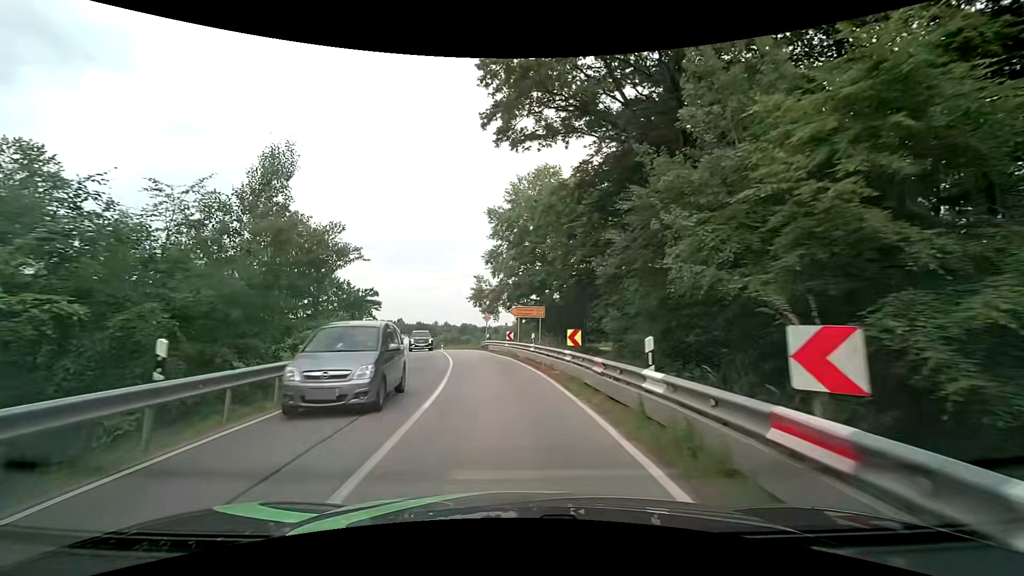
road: secondary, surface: asphalt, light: Day
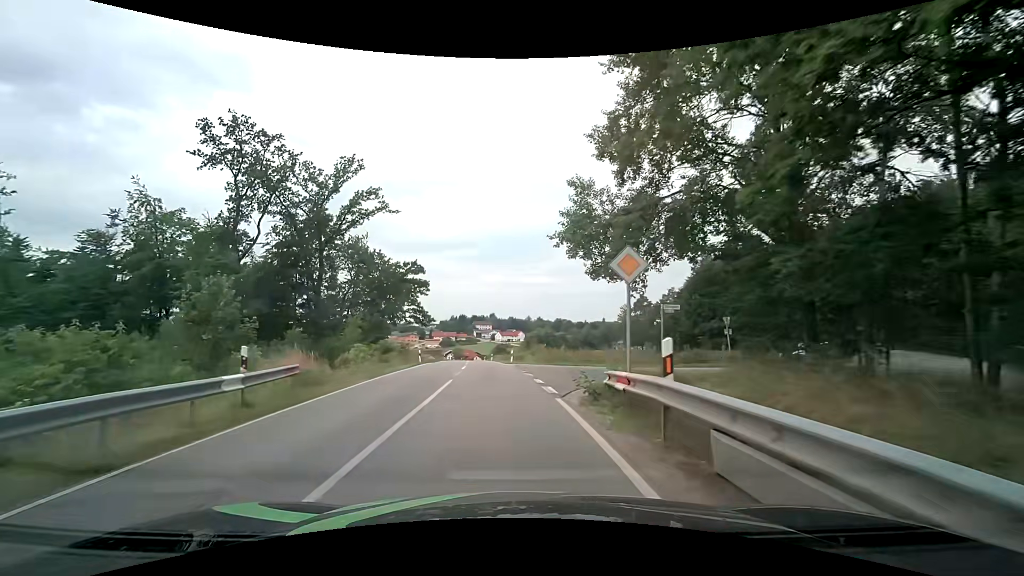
(-2.5, +33.6) m; -10°
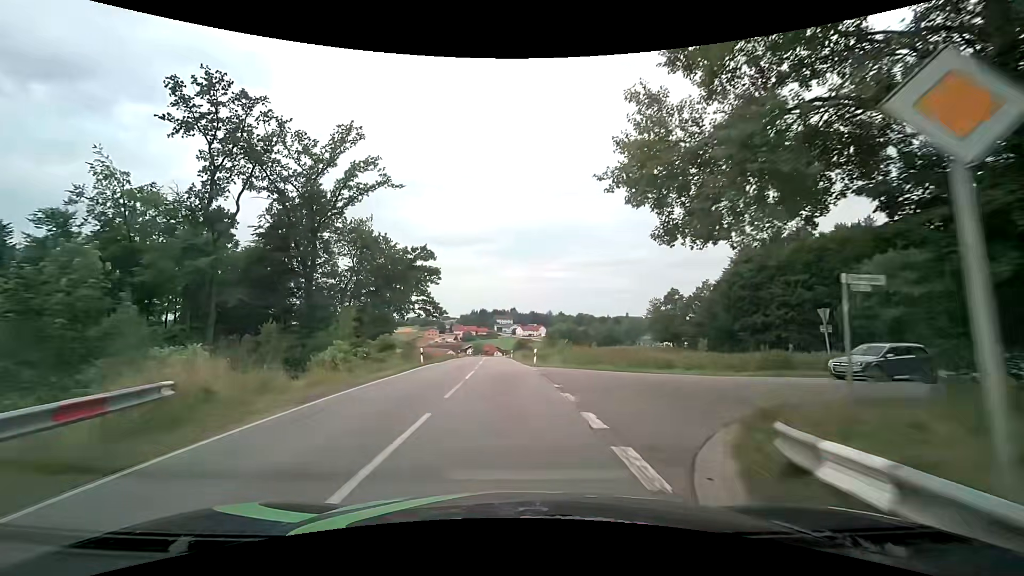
(-0.1, +7.4) m; -2°
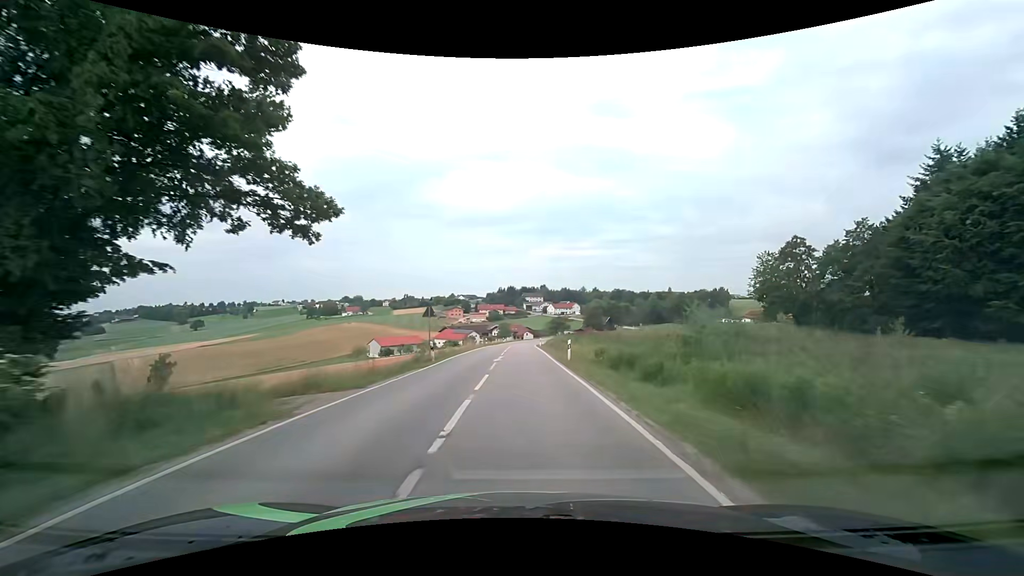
(-1.8, +41.1) m; -4°
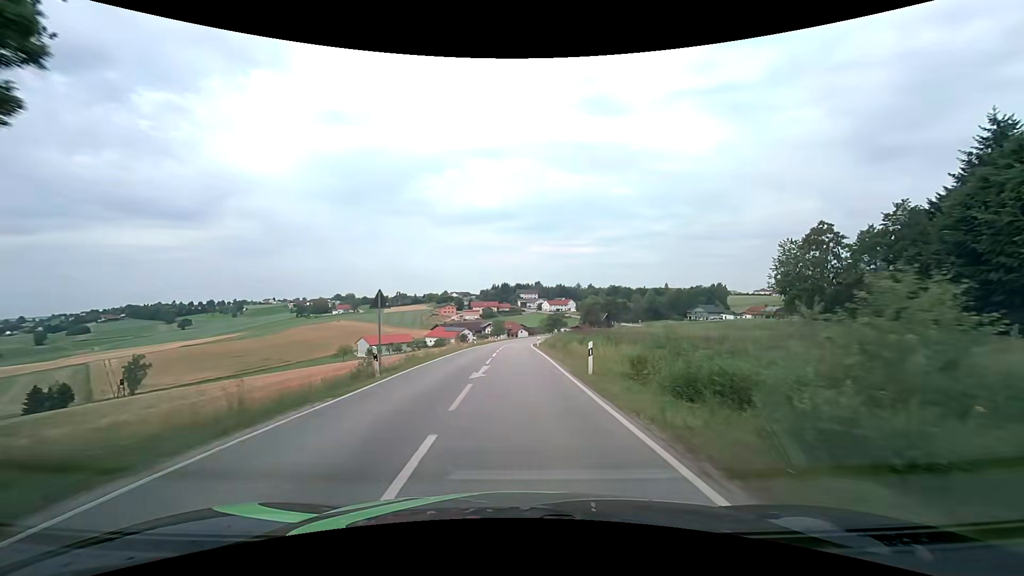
(+0.1, +9.1) m; +1°
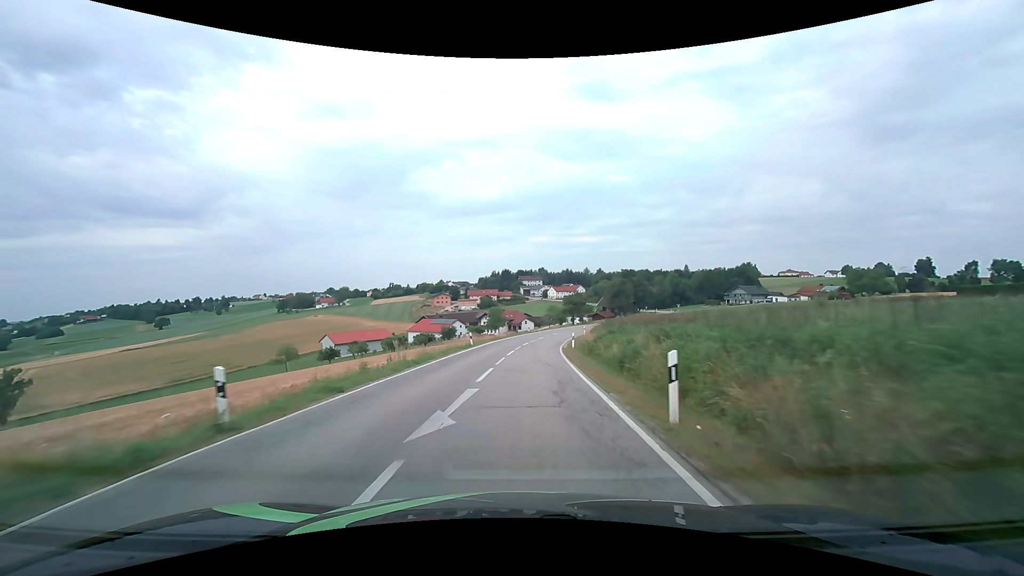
(-0.2, +47.3) m; 0°
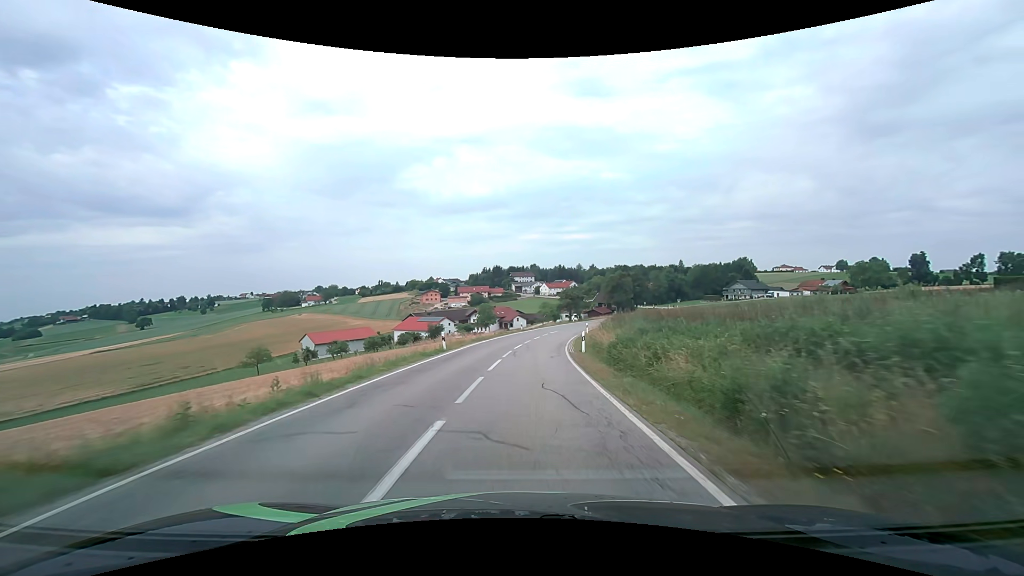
(+0.1, +9.5) m; +1°
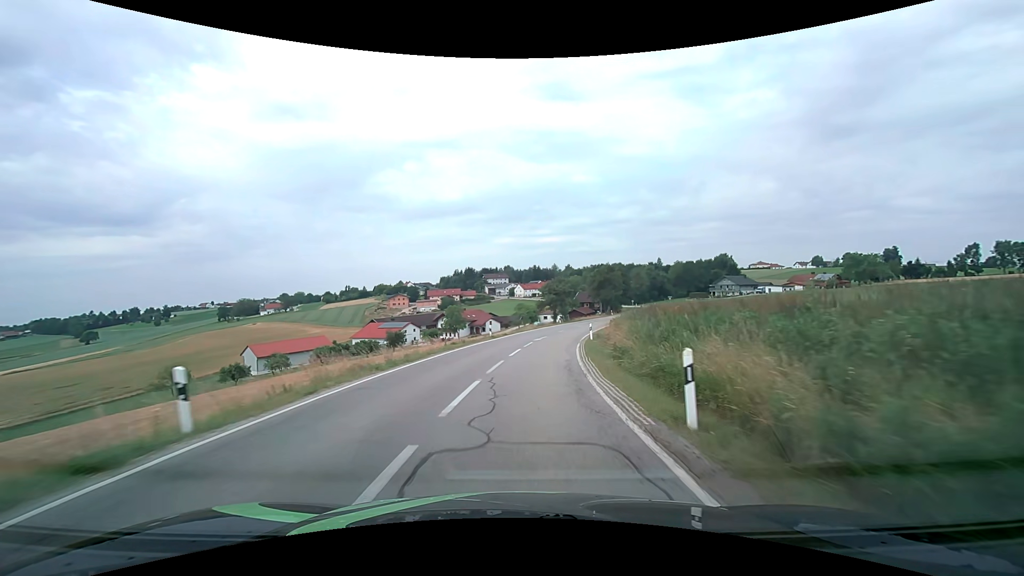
(+0.4, +18.5) m; +3°
(0, +10) (+1, +20) (+2, +30) (+3, +40) (+5, +50) (+8, +59) (+11, +69) (+15, +78) (+18, +87) (+21, +97) m
